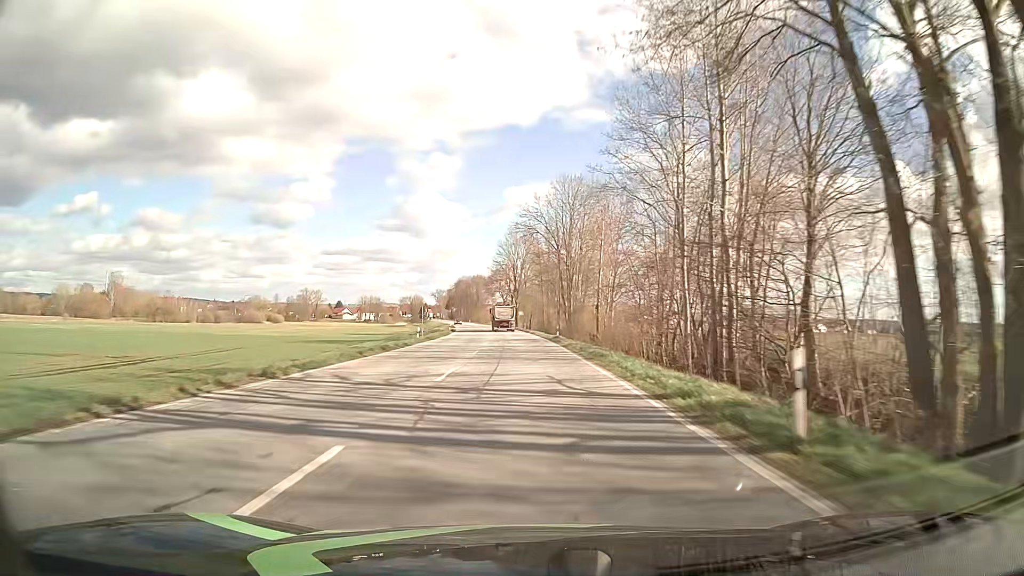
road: primary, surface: asphalt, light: Day
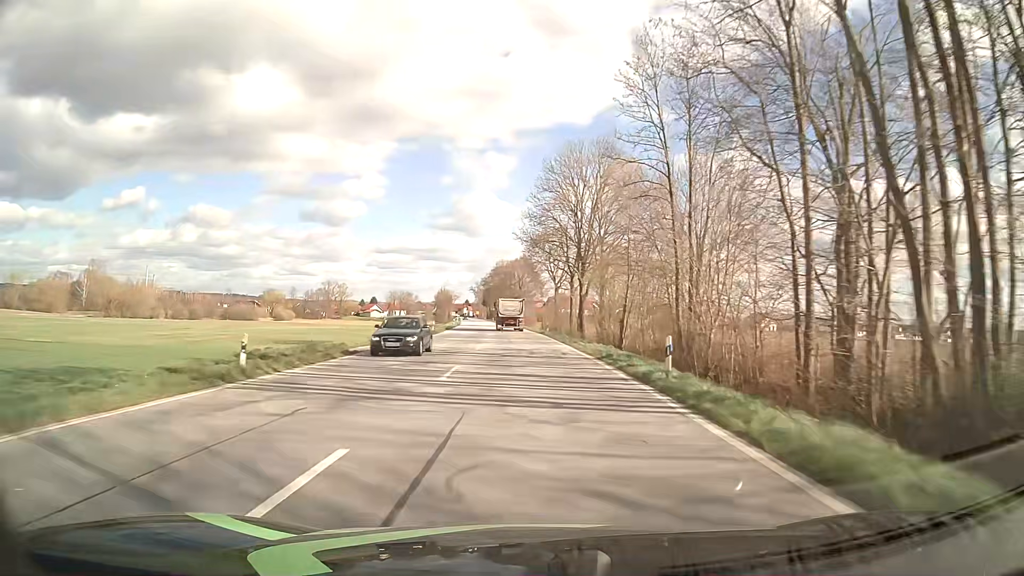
(-2.6, +75.0) m; -4°
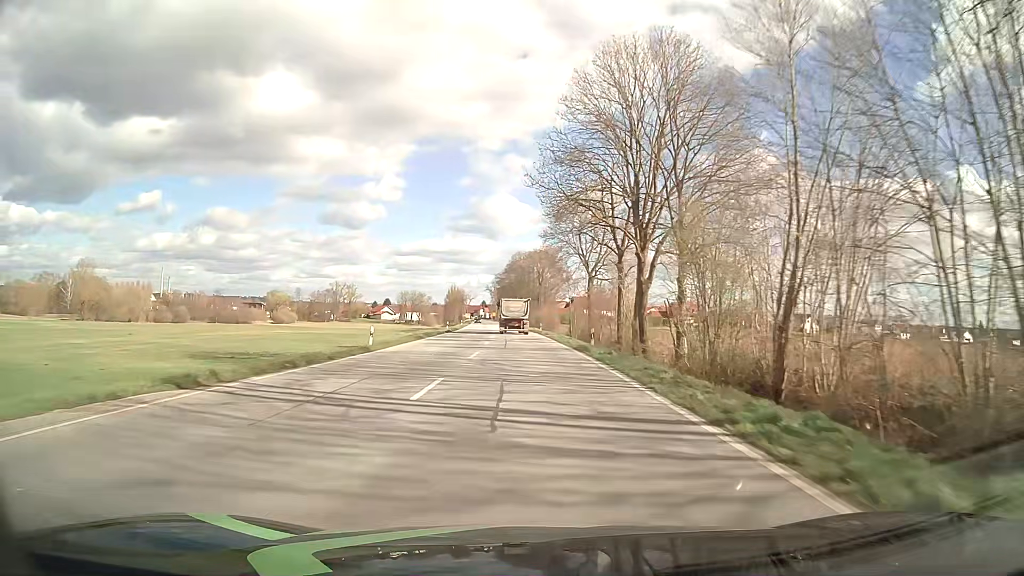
(-0.5, +28.3) m; -2°
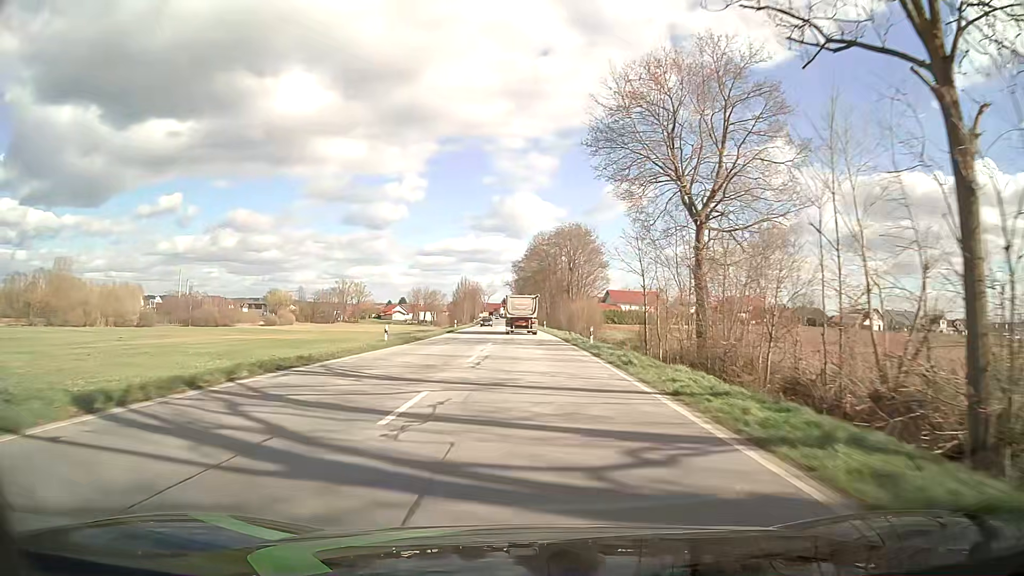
(-0.7, +39.4) m; -2°
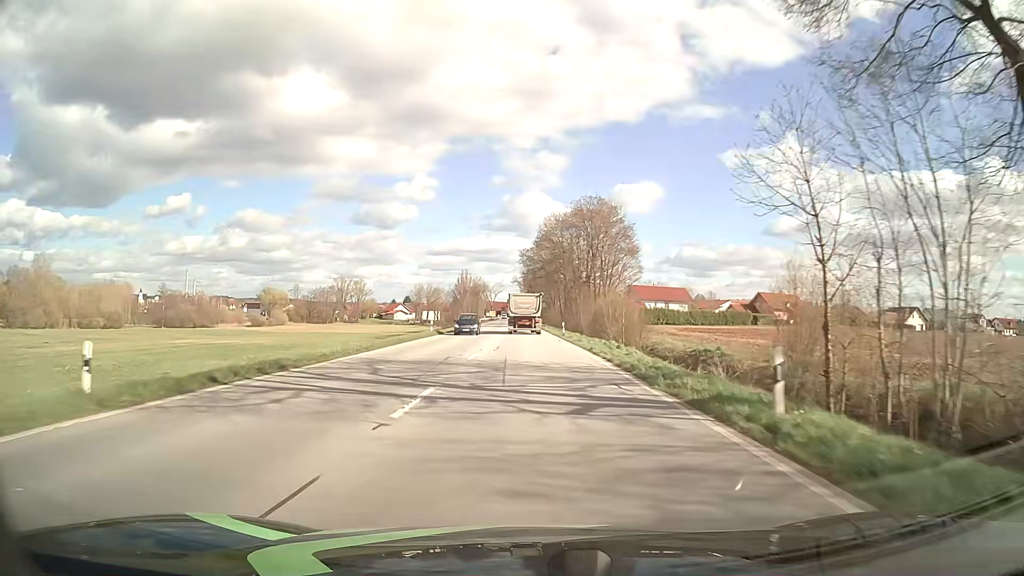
(-0.2, +24.0) m; -1°
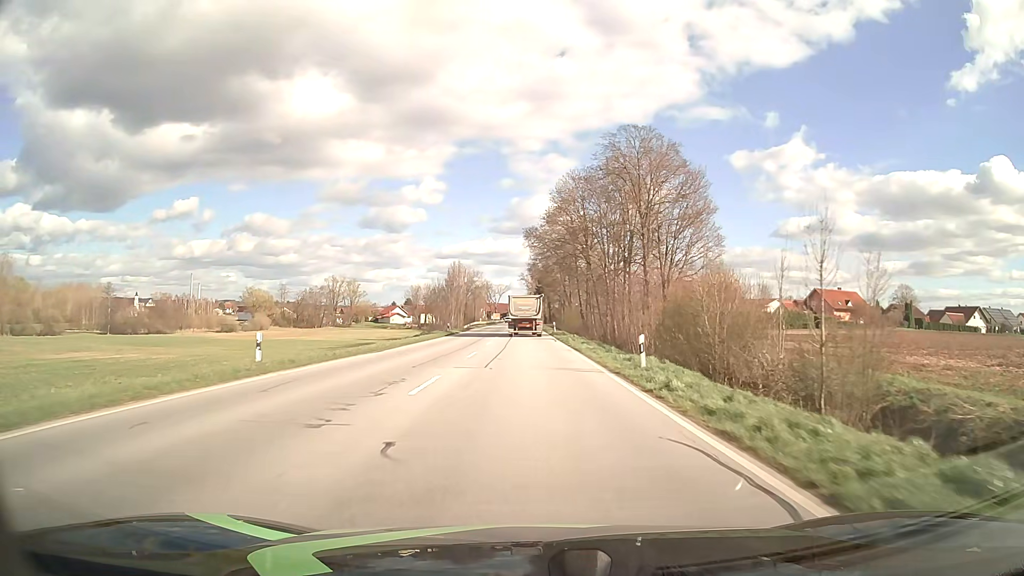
(-0.2, +33.8) m; -1°
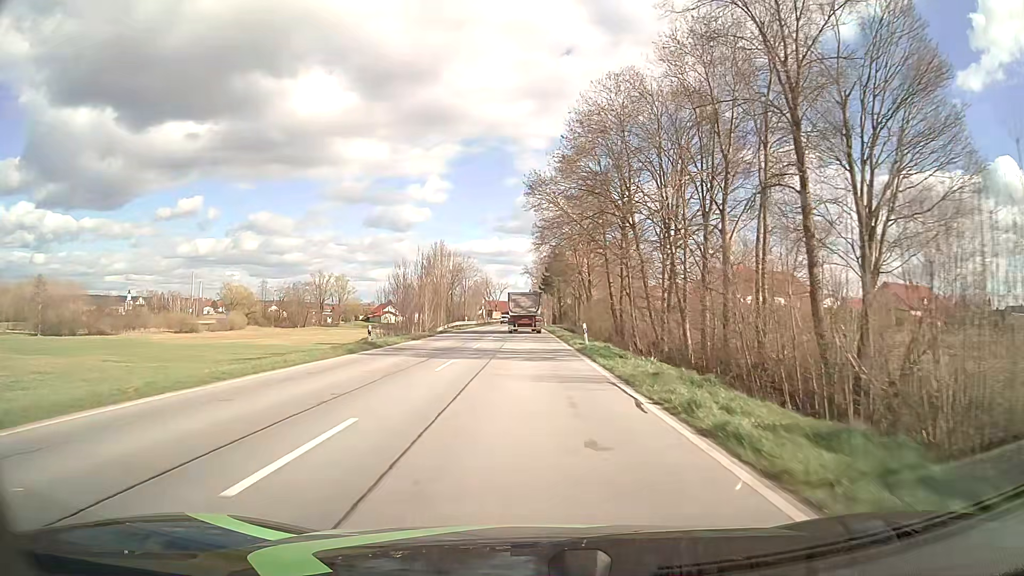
(-0.1, +31.6) m; 0°
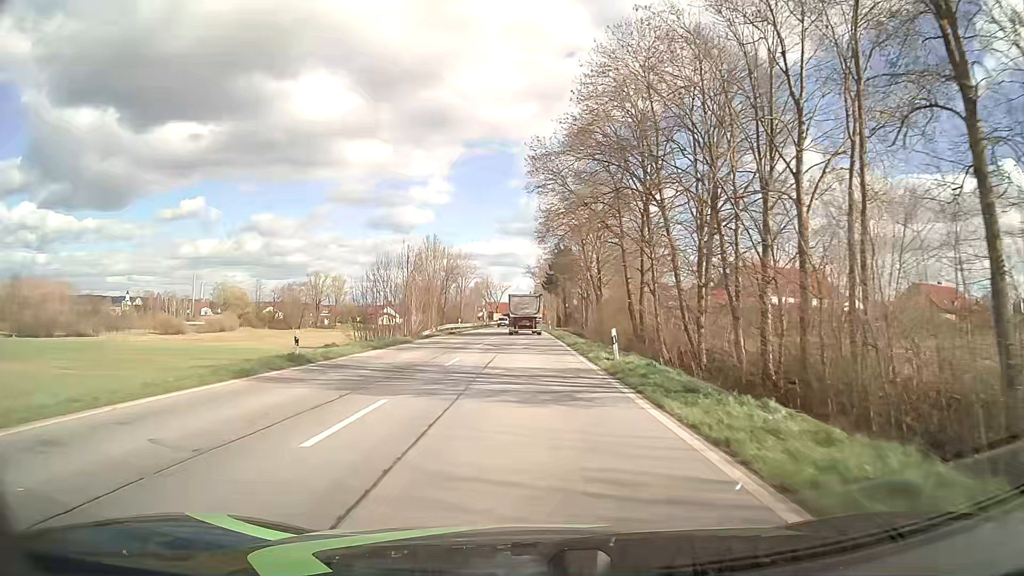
(0.0, +10.0) m; 0°
(0, +10) (0, +20) (0, +30) (0, +40) (-1, +50) (-1, +60) (-1, +70) (-1, +80) (-1, +90) (-1, +100) m
